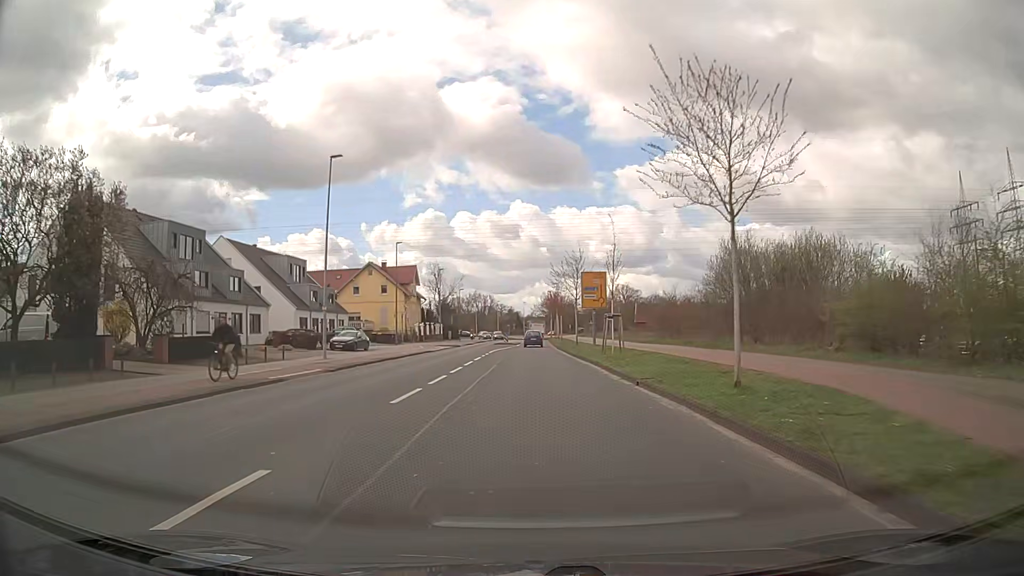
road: tertiary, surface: asphalt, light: Day
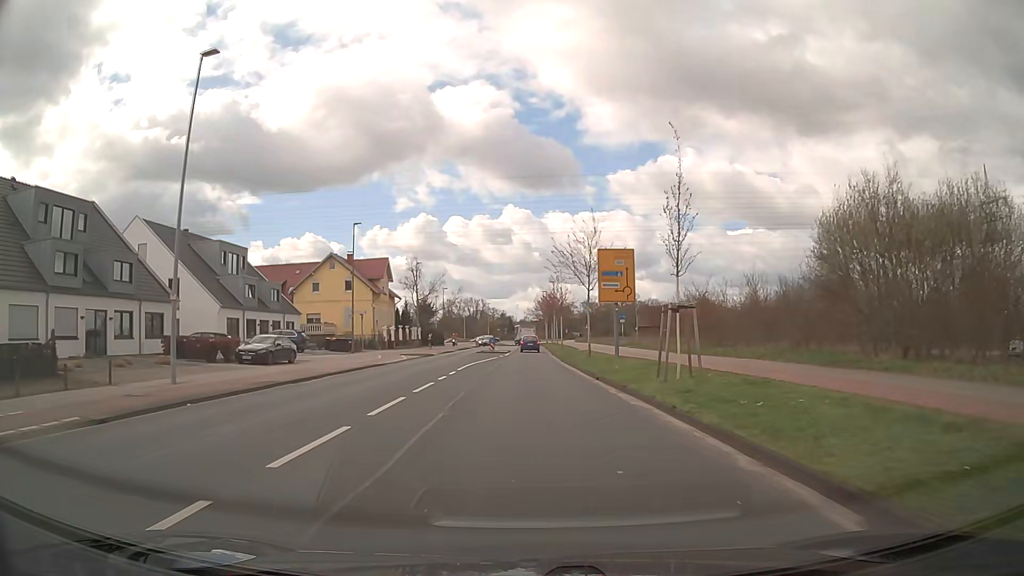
(+0.1, +14.8) m; +1°
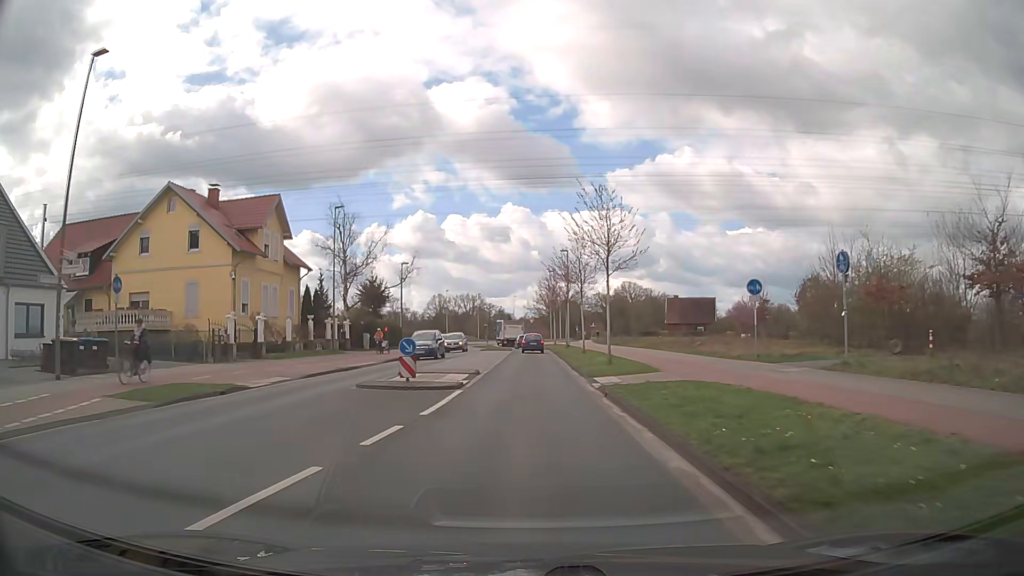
(+0.1, +36.0) m; 0°
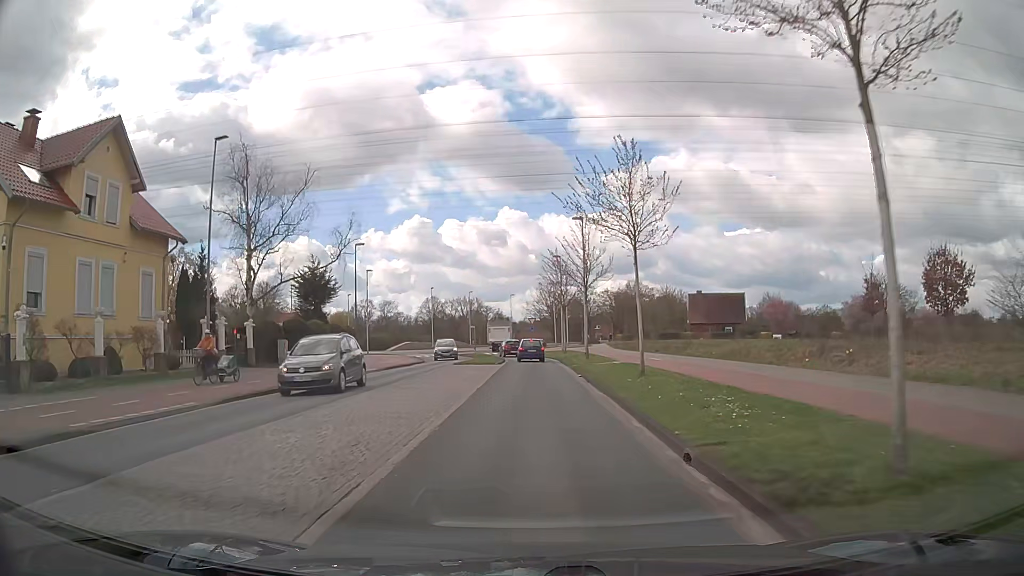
(-0.1, +19.6) m; 0°
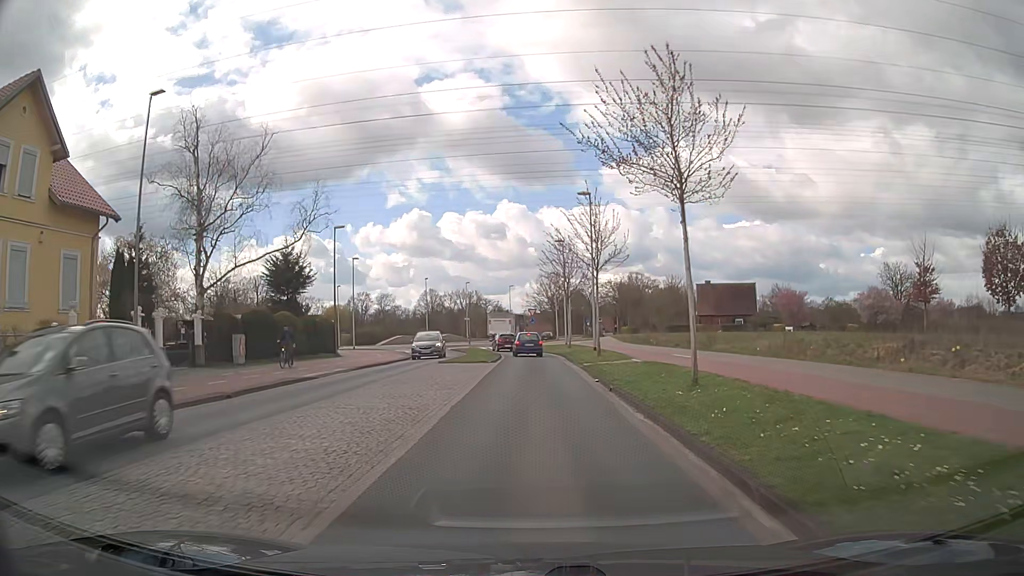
(0.0, +5.9) m; 0°
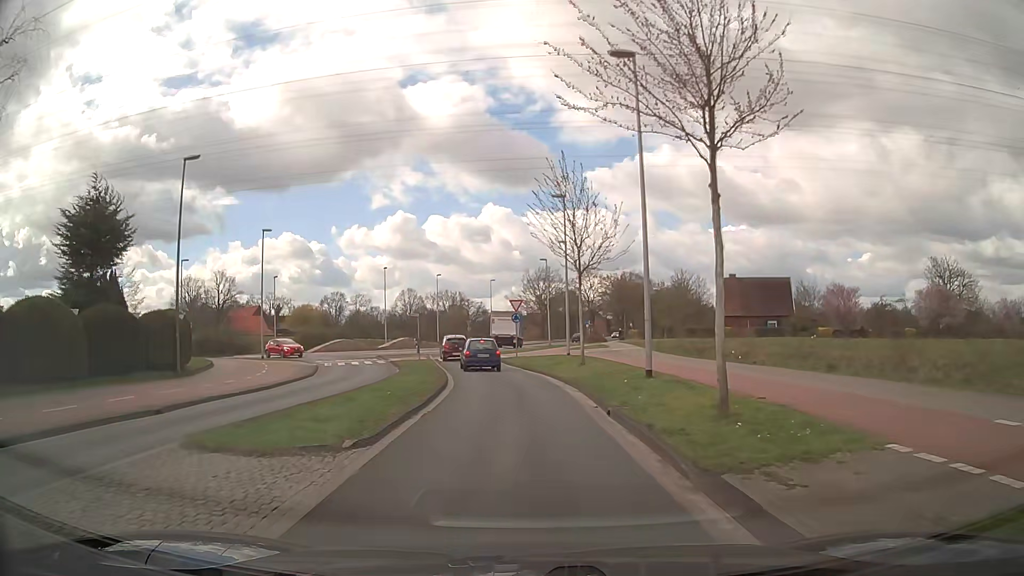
(+0.2, +21.3) m; +1°
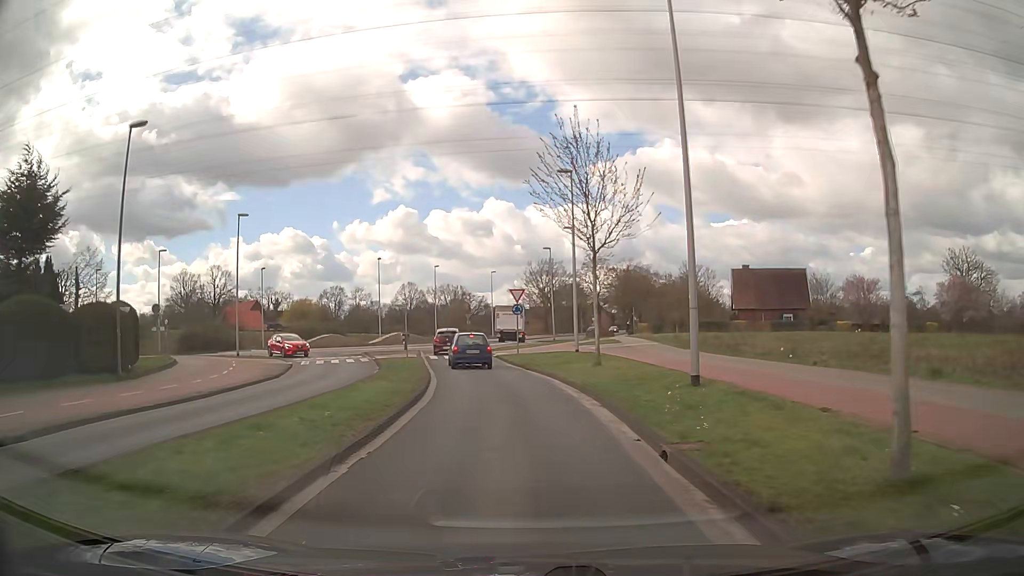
(0.0, +4.8) m; 0°
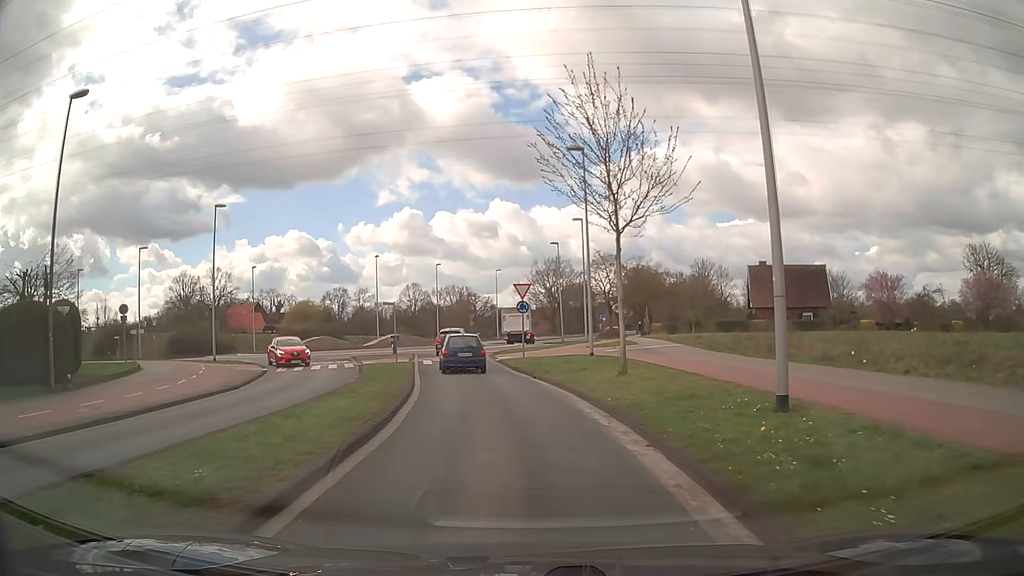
(0.0, +4.4) m; -1°
(0, +10) (-1, +20) (-3, +30) (-4, +40) (-2, +49) (0, +59) (-1, +69) (+1, +79) (+3, +89) (+6, +98) m
